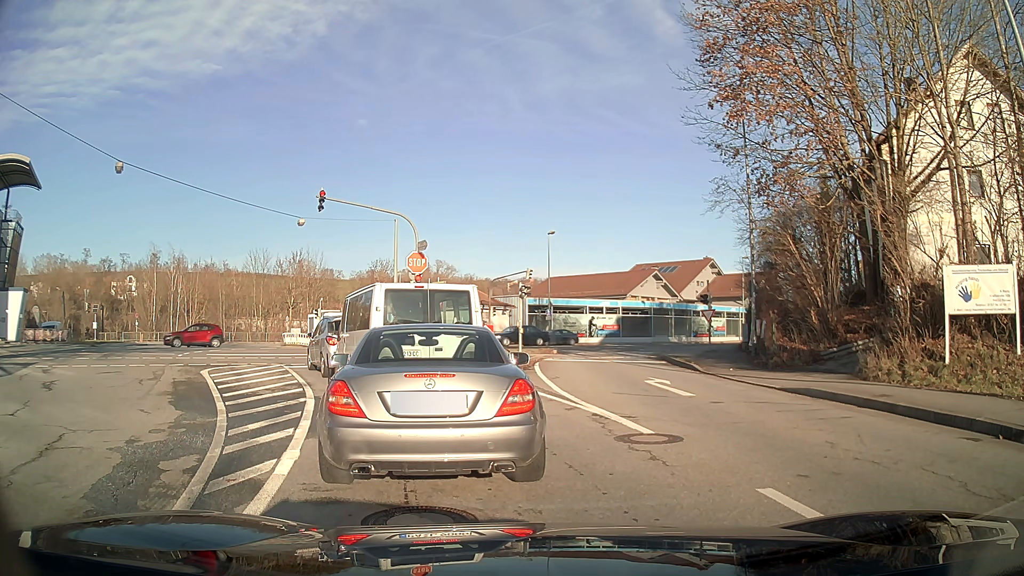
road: tertiary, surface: asphalt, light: Day
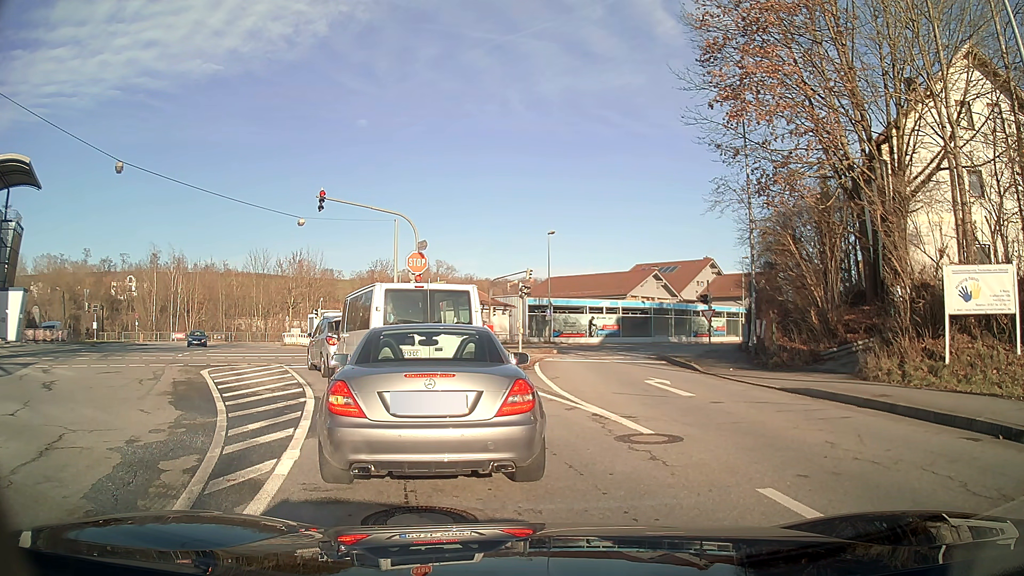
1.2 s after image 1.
(0.0, 0.0) m; 0°
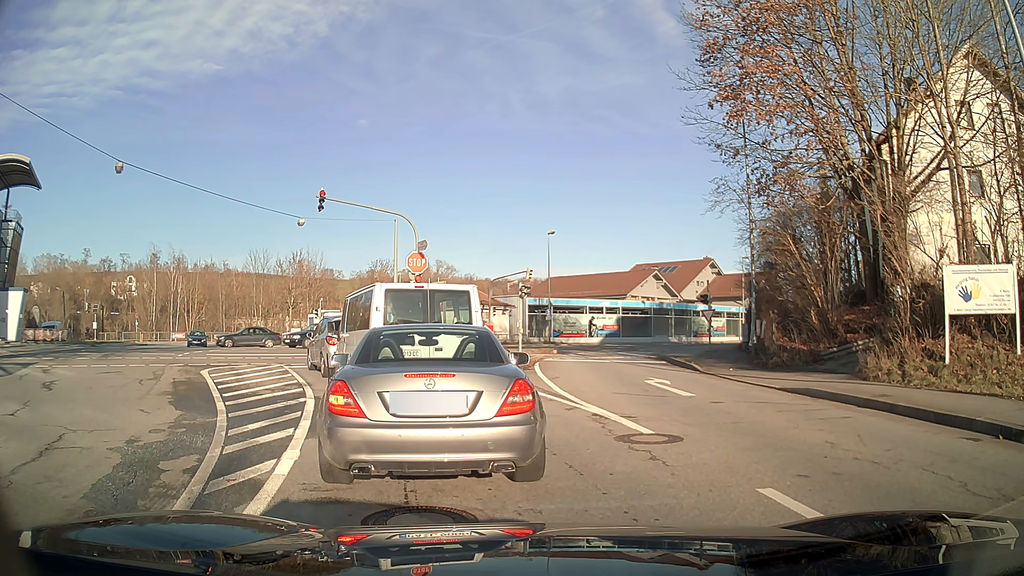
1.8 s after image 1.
(0.0, 0.0) m; 0°
(-2, +10) (-5, +19) (-10, +28) (-16, +36) (-21, +44) (-26, +53) (-27, +63) (-24, +72) (-18, +80) (-11, +88) m
